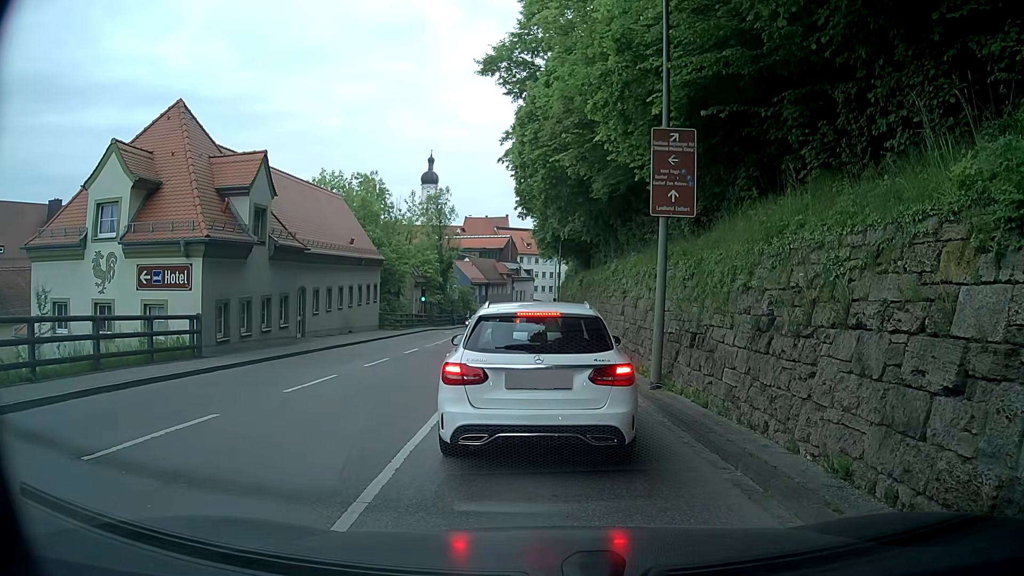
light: Day
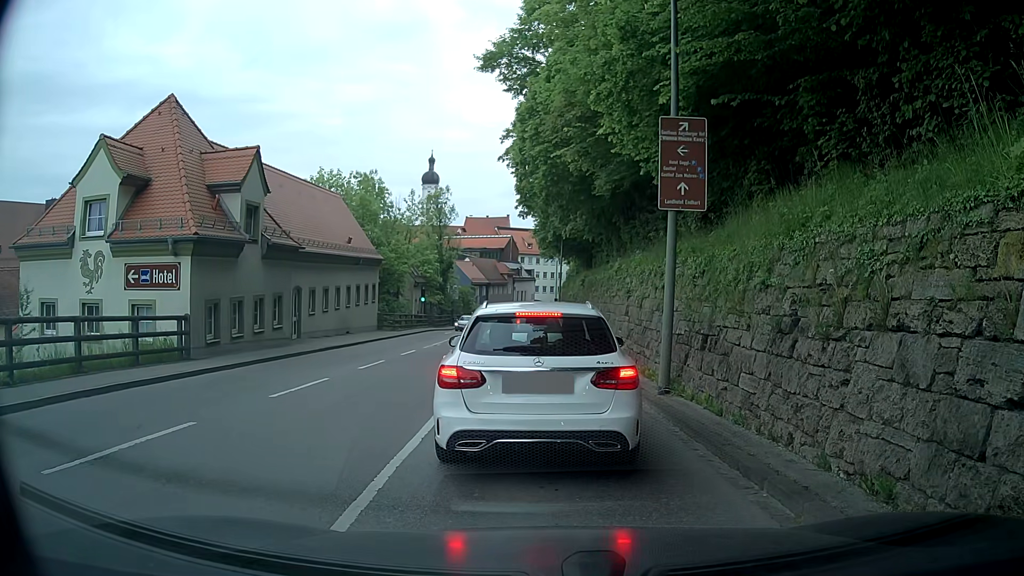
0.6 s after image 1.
(0.0, +0.6) m; 0°
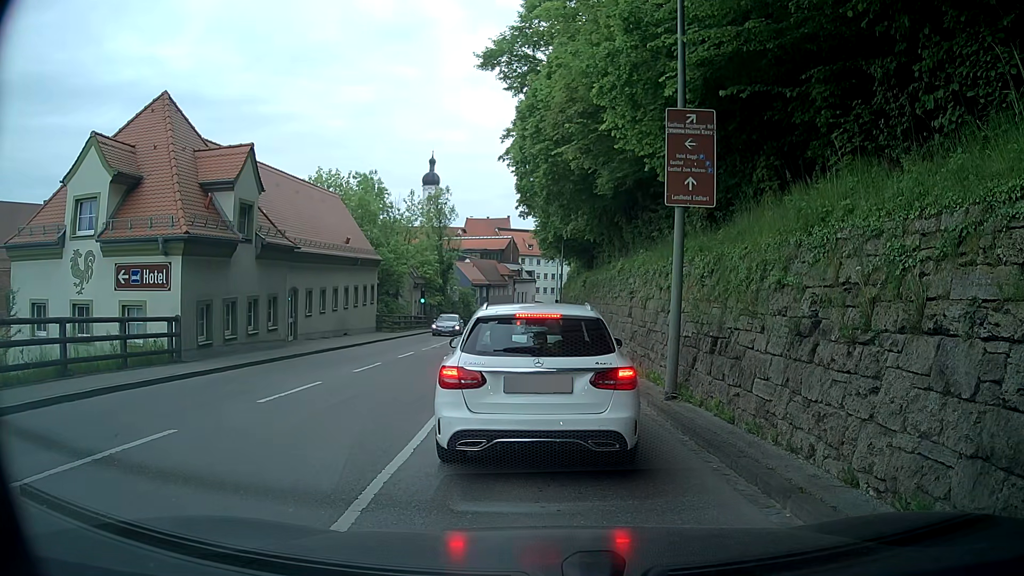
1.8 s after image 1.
(0.0, +0.5) m; 0°
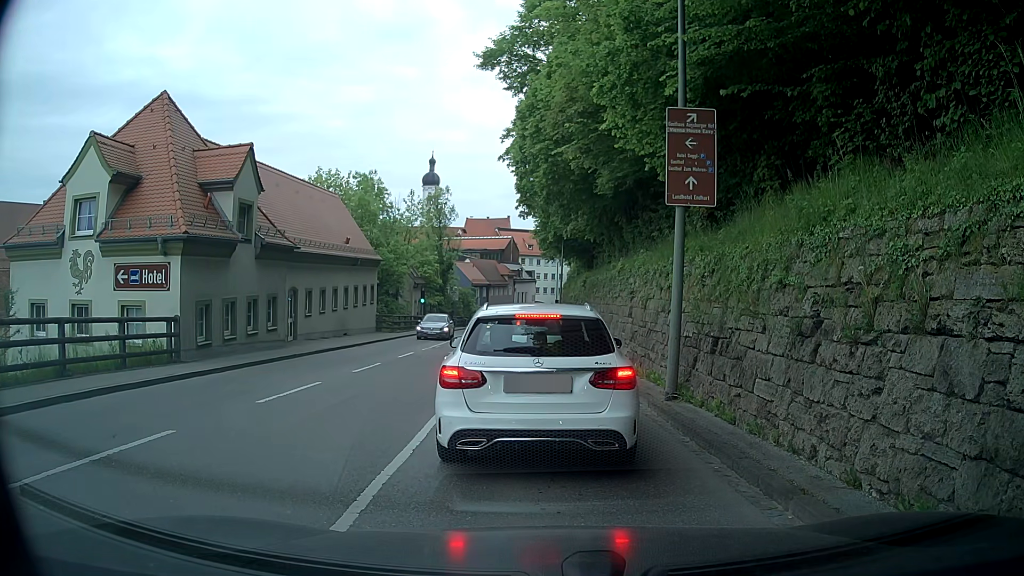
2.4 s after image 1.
(0.0, +0.1) m; 0°
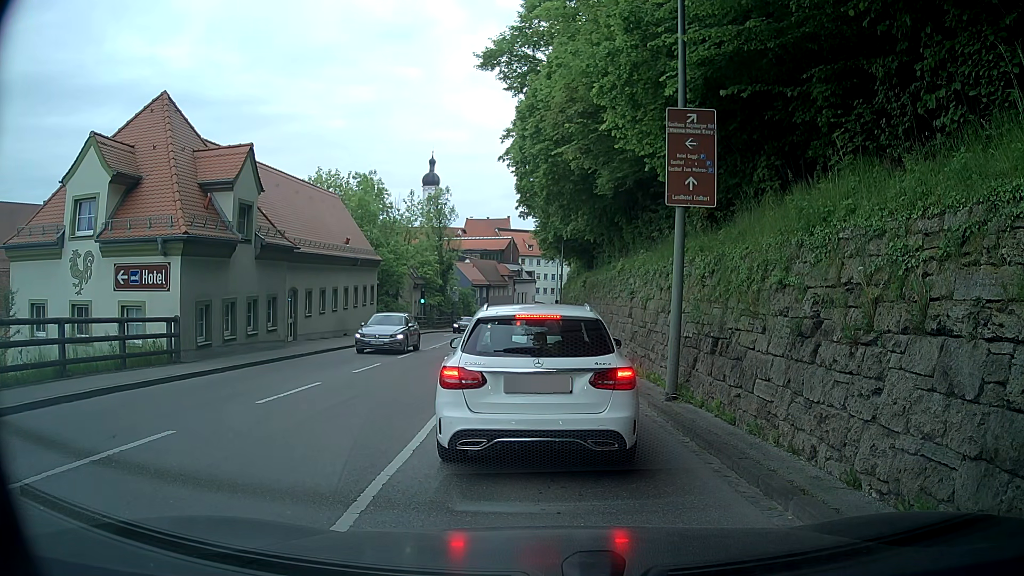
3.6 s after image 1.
(0.0, 0.0) m; 0°
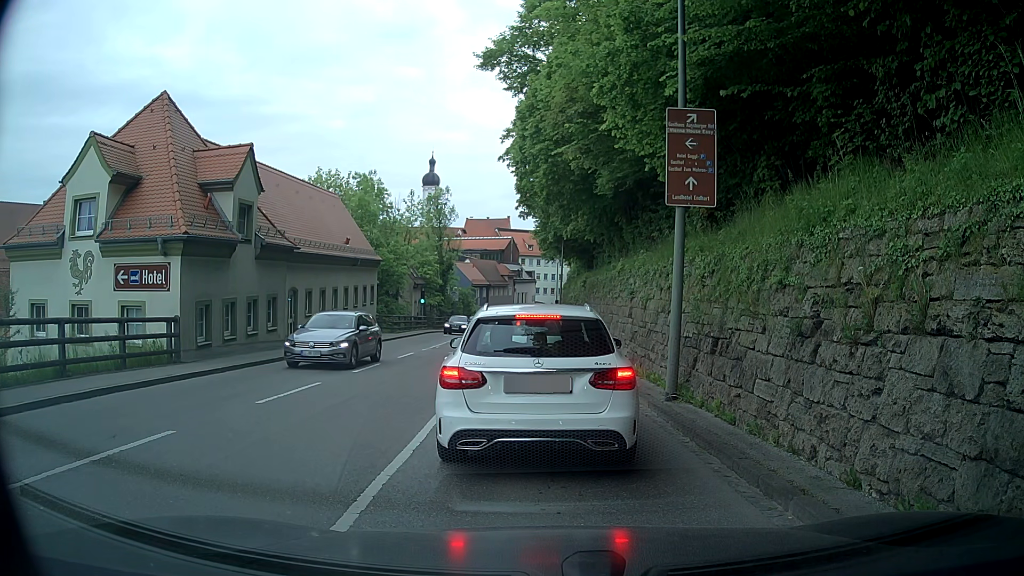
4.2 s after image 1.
(0.0, 0.0) m; 0°
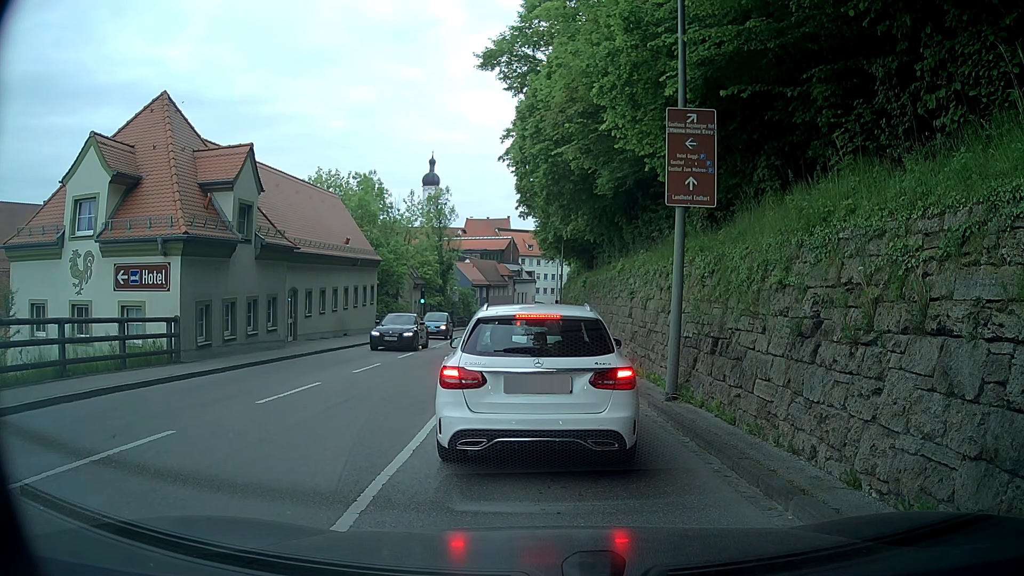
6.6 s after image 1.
(0.0, 0.0) m; 0°
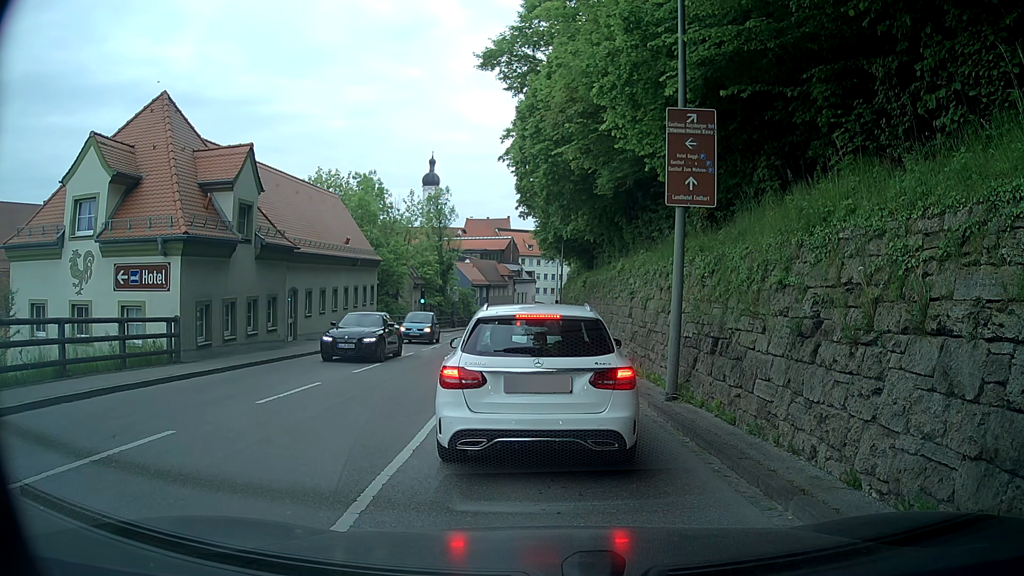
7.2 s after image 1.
(0.0, 0.0) m; 0°
